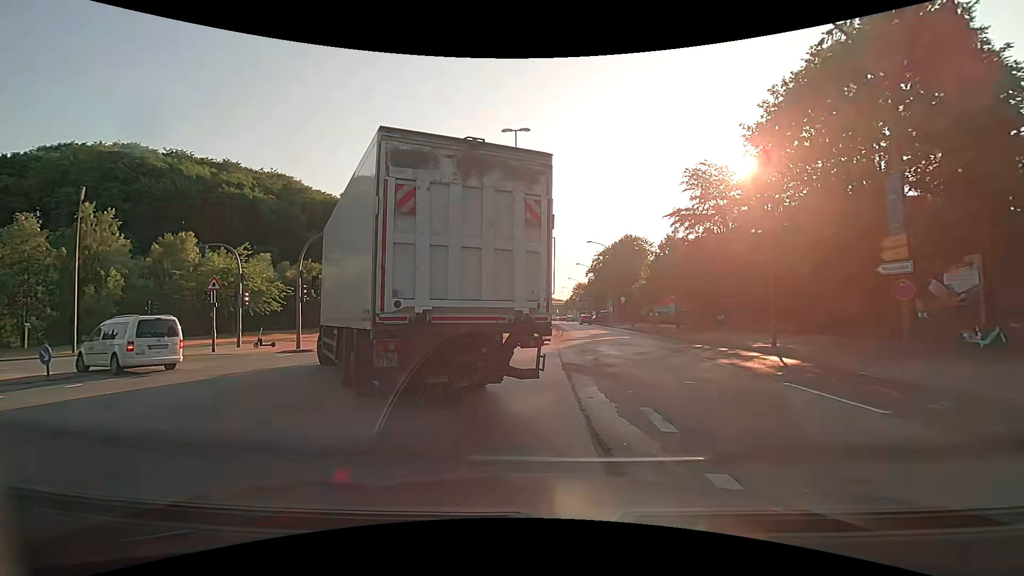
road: primary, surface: asphalt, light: Day
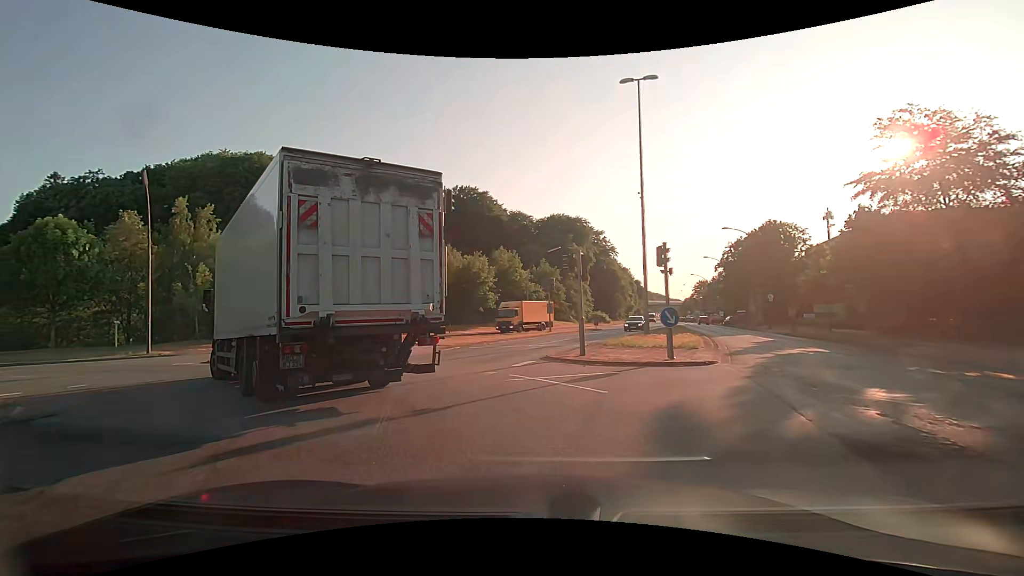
(-1.0, +7.9) m; -14°
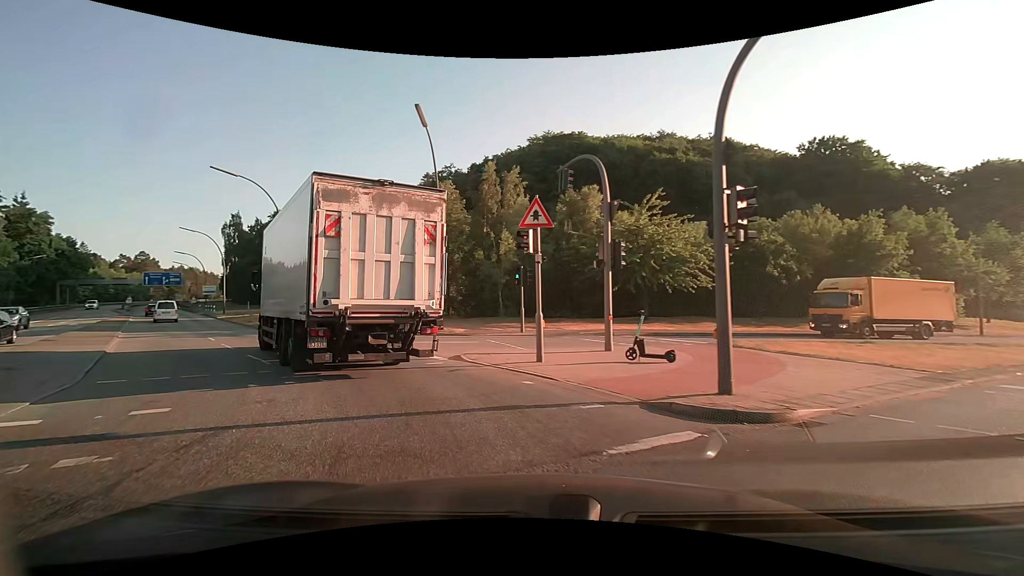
(-3.4, +11.6) m; -35°
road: motorway_link
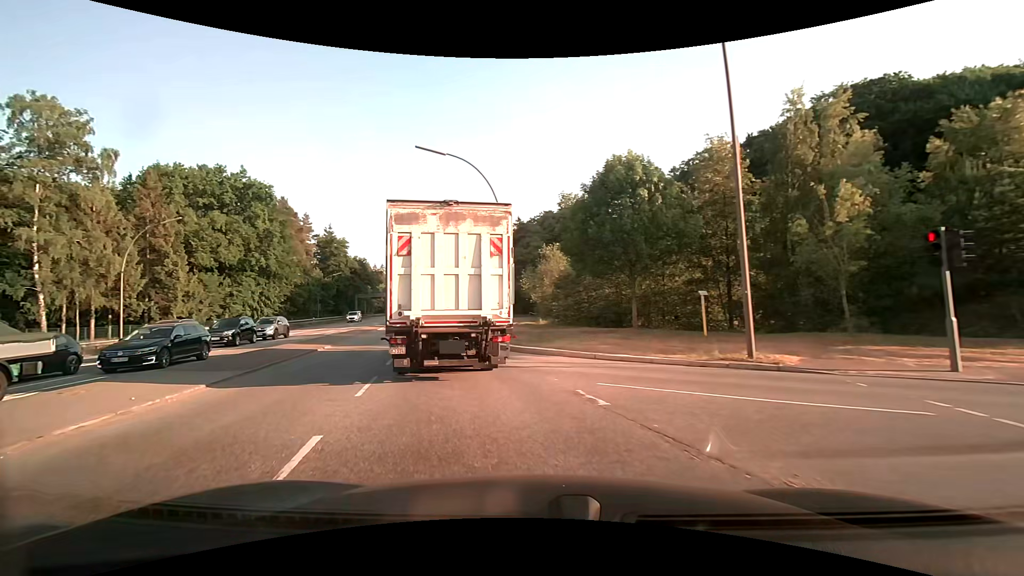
(-2.6, +10.7) m; -27°
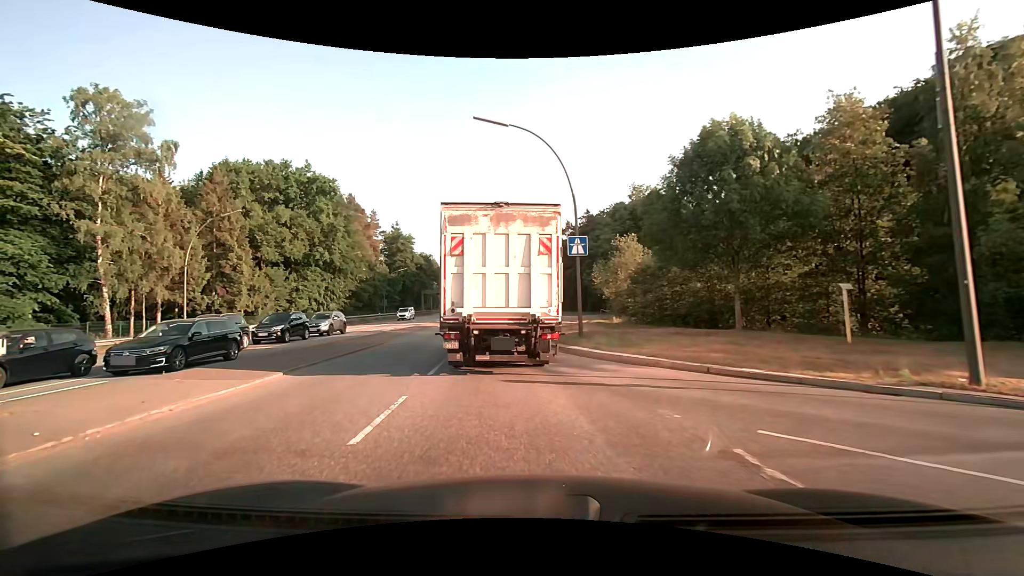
(-0.3, +3.8) m; -8°
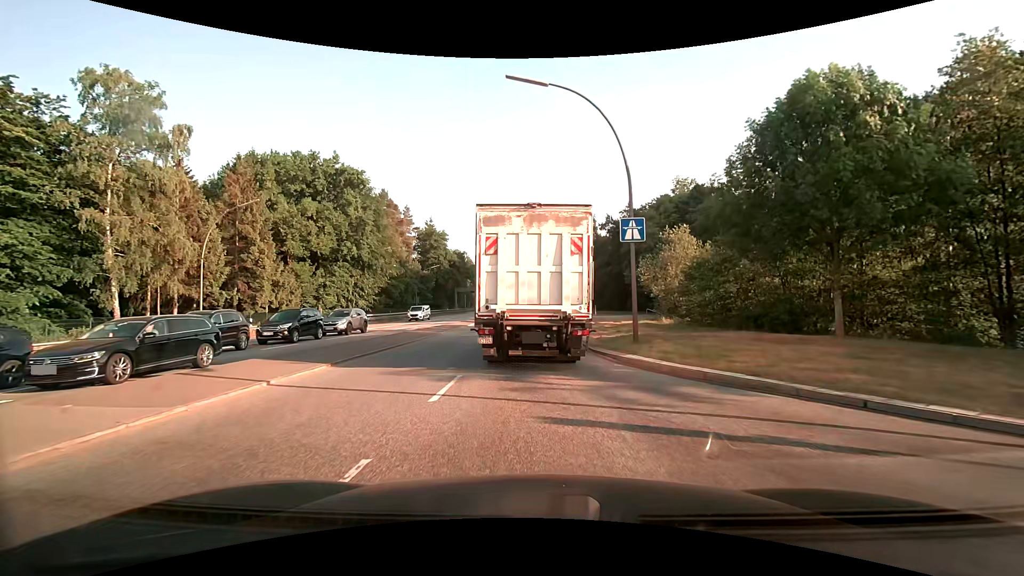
(-0.2, +3.9) m; -5°
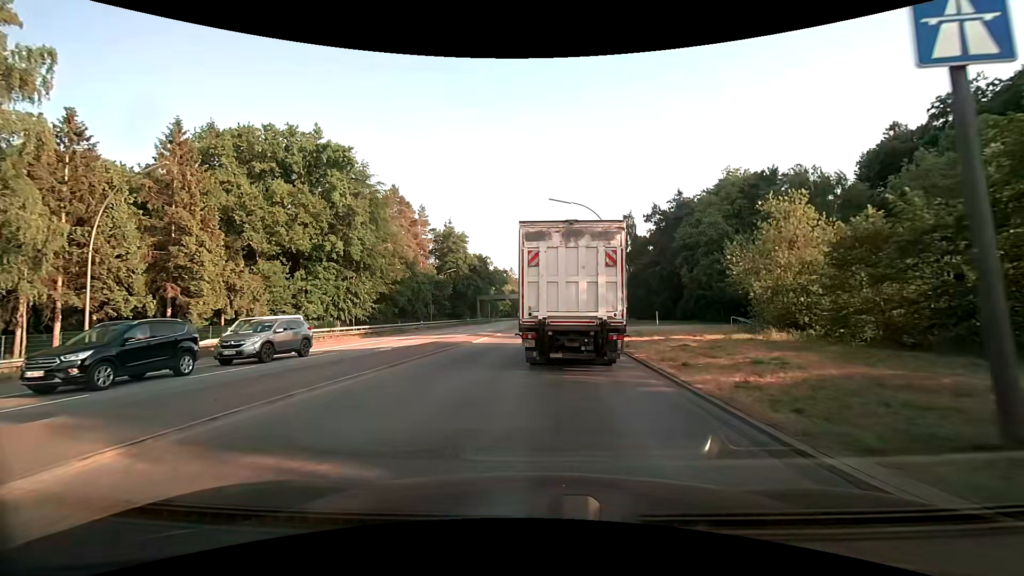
(-0.2, +13.0) m; -3°
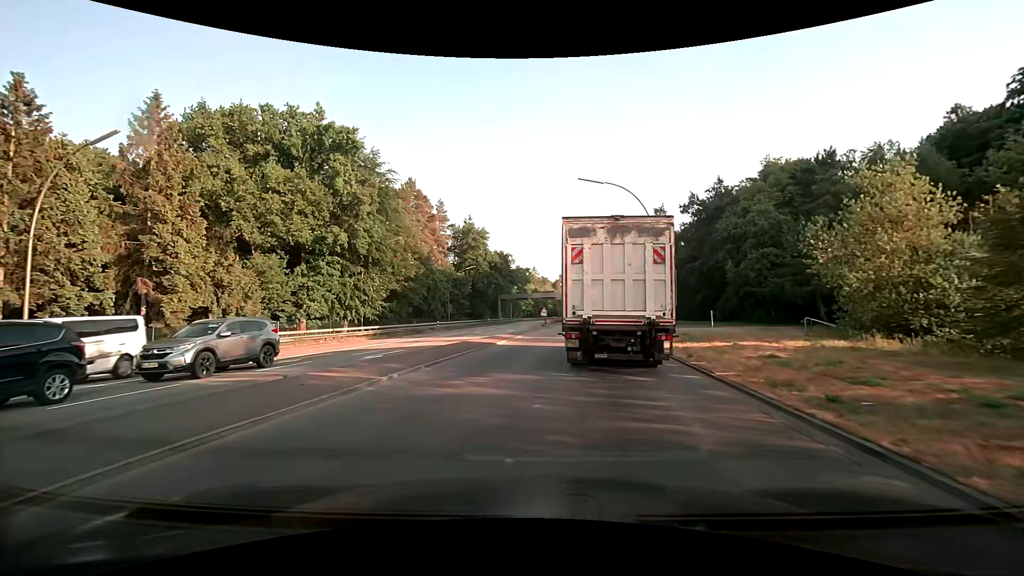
(-0.1, +5.4) m; -3°
(0, +10) (0, +20) (0, +30) (+1, +40) (+2, +50) (+3, +60) (+4, +70) (+5, +80) (+6, +90) (+7, +100) m
